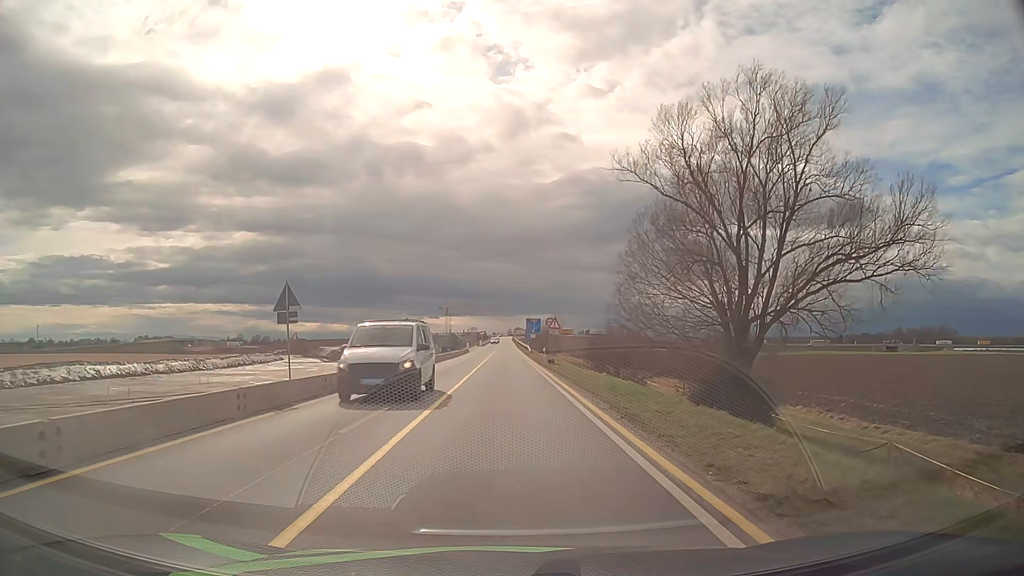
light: Day
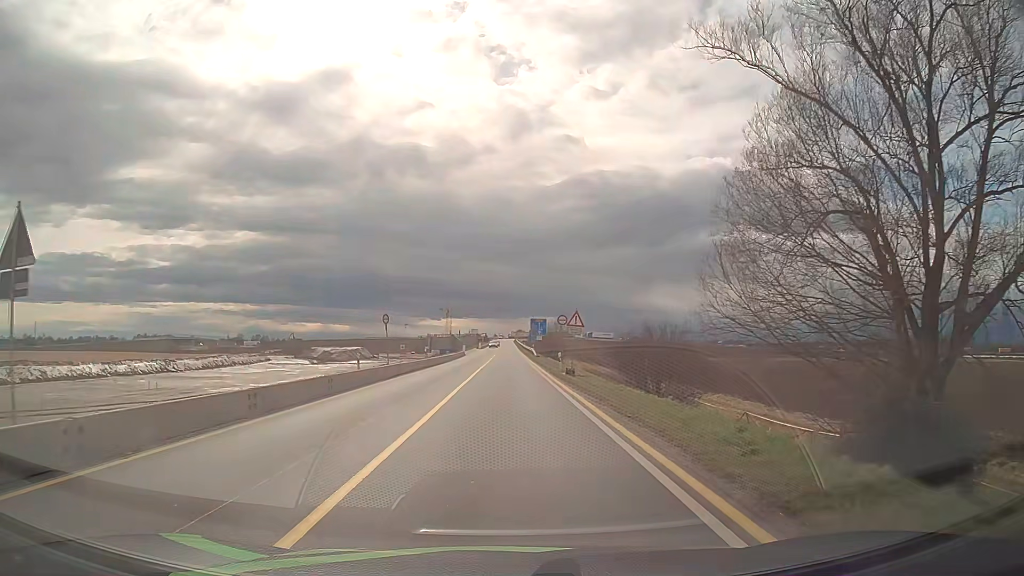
(0.0, +11.6) m; 0°
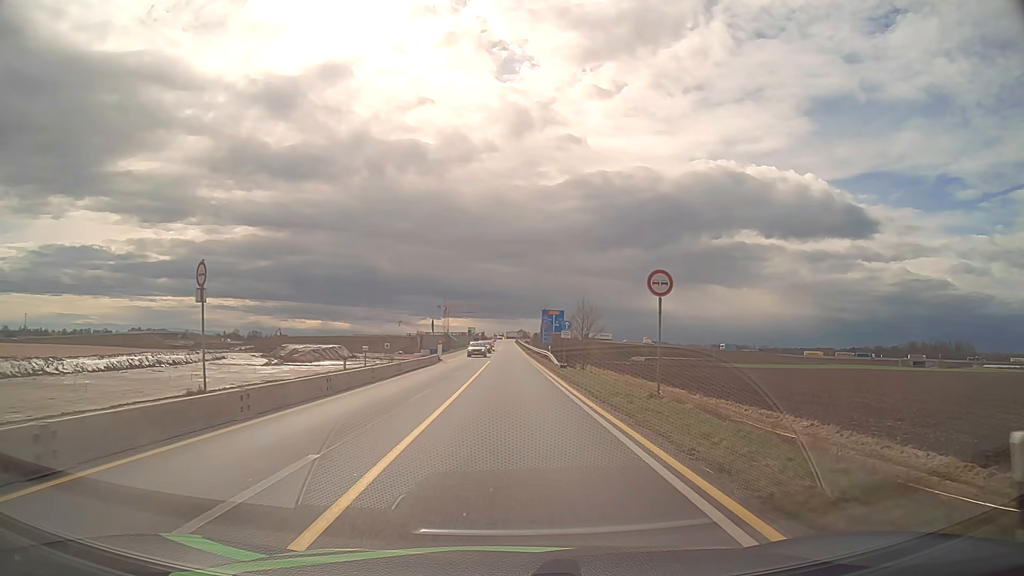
(0.0, +31.0) m; 0°
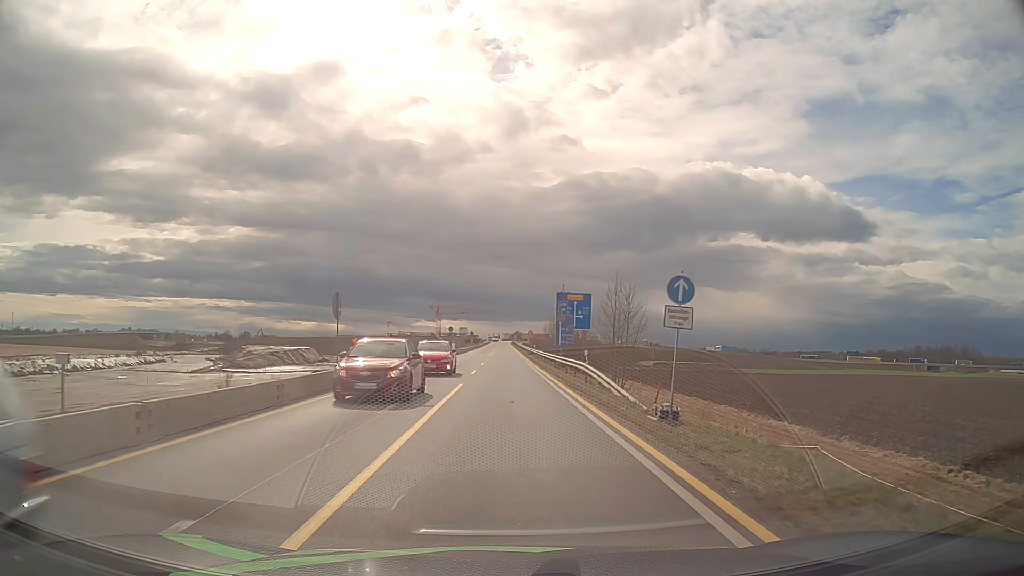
(+0.1, +27.8) m; 0°
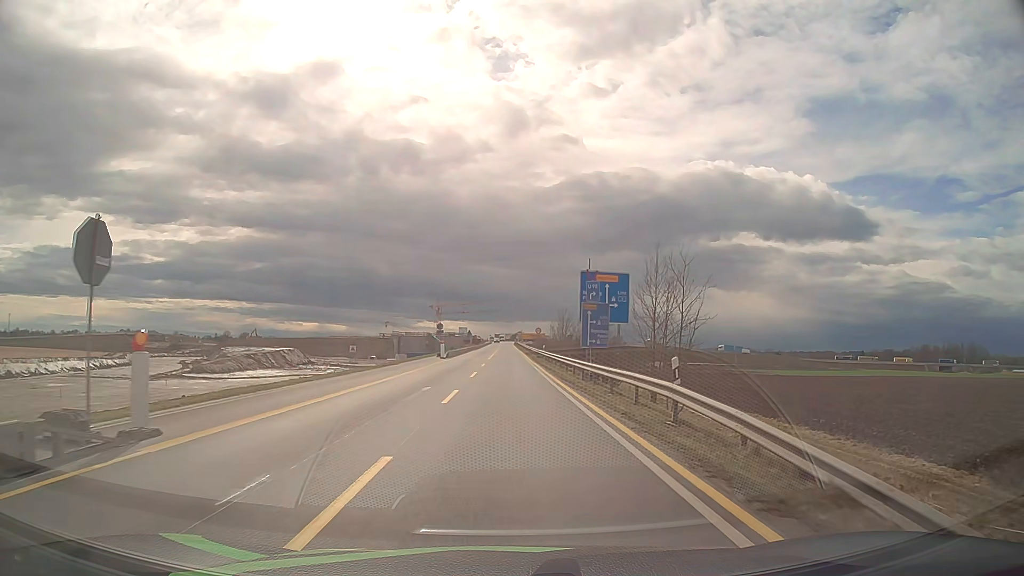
(0.0, +14.5) m; 0°
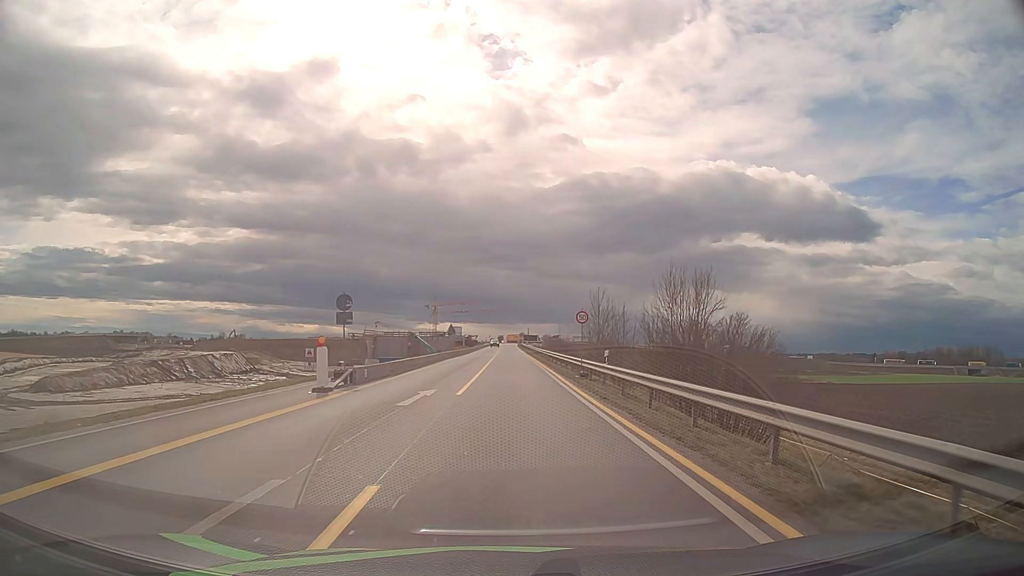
(-0.1, +37.2) m; 0°
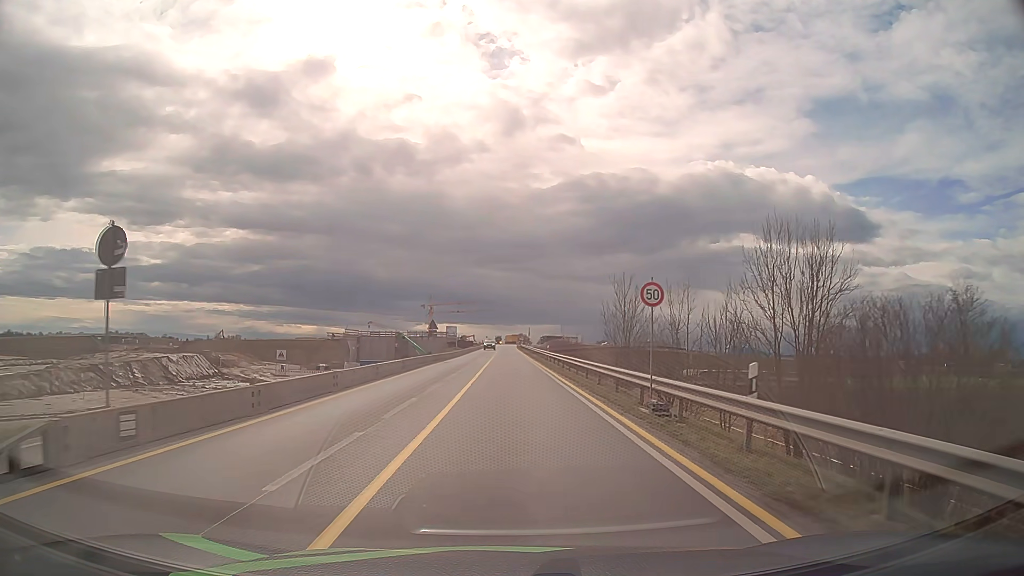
(0.0, +15.0) m; 0°
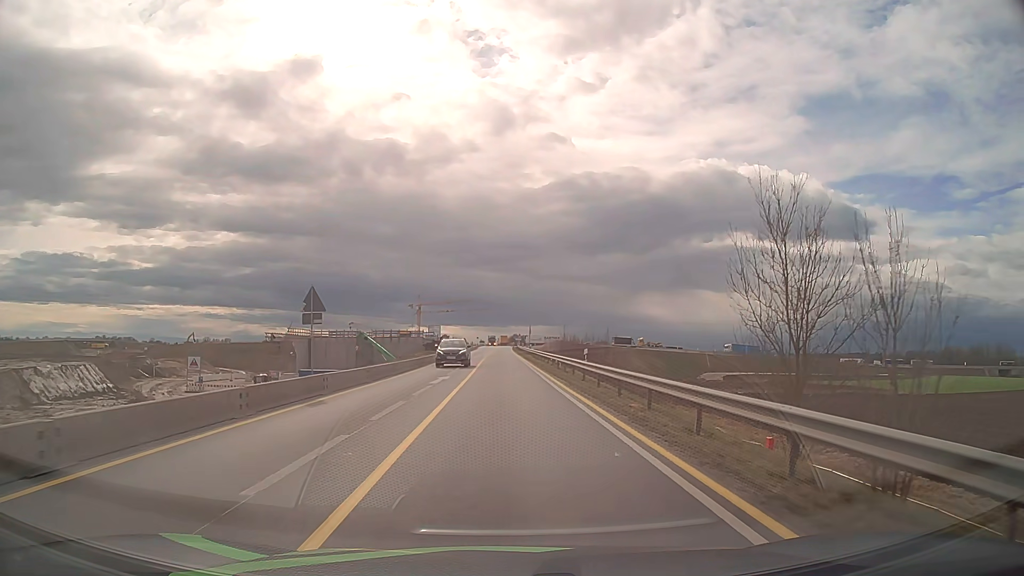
(+0.1, +30.2) m; +1°
(0, +10) (0, +20) (0, +30) (0, +40) (0, +50) (0, +60) (-1, +70) (-1, +80) (-1, +90) (-1, +100) m
